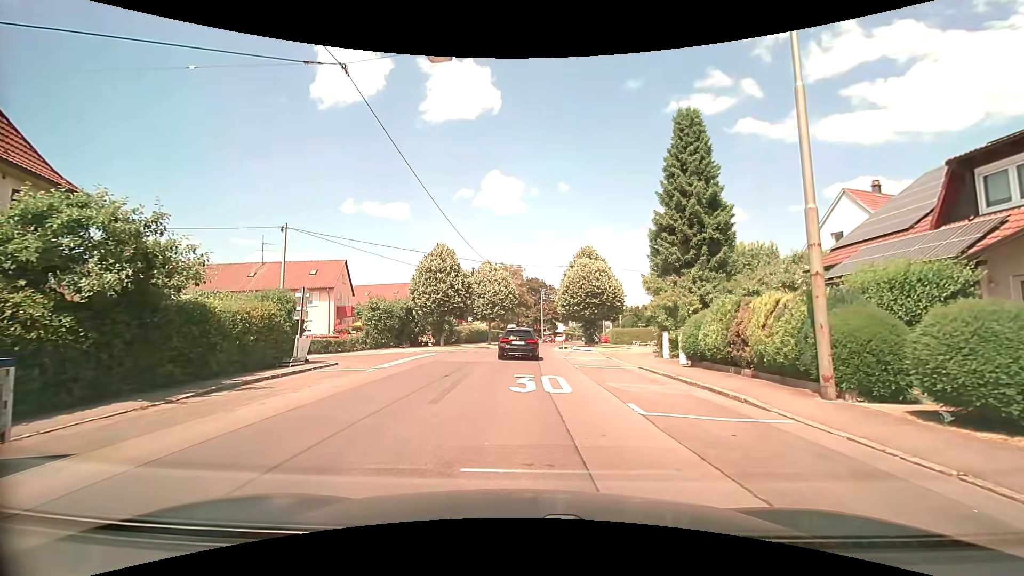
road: residential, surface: asphalt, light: Day
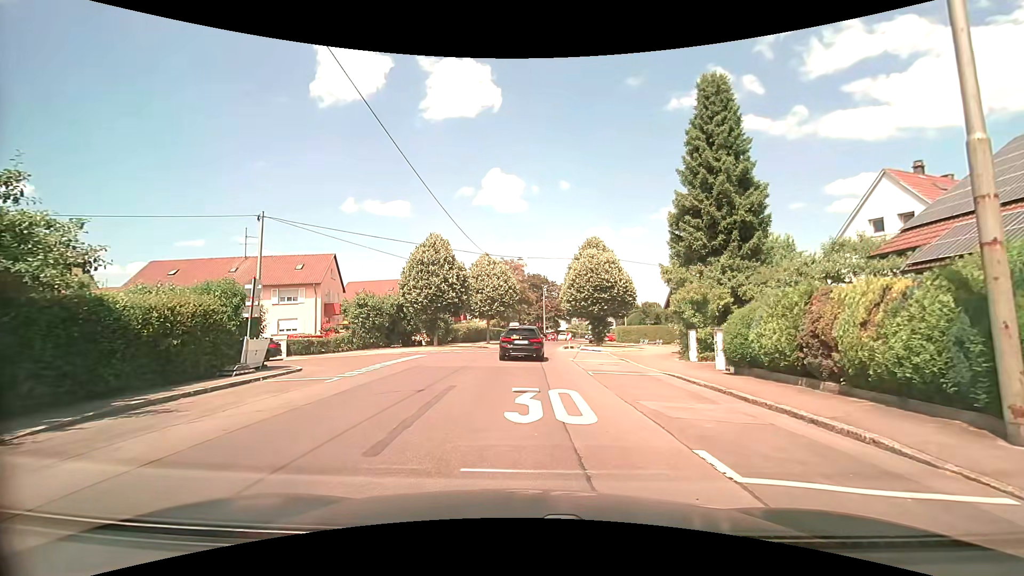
(0.0, +3.6) m; -1°
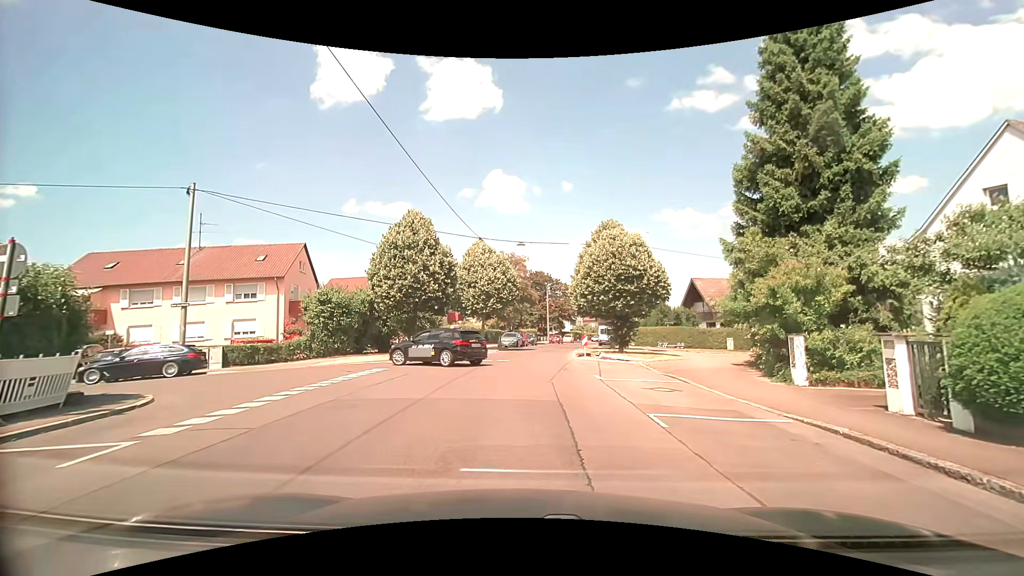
(-0.1, +7.6) m; -1°
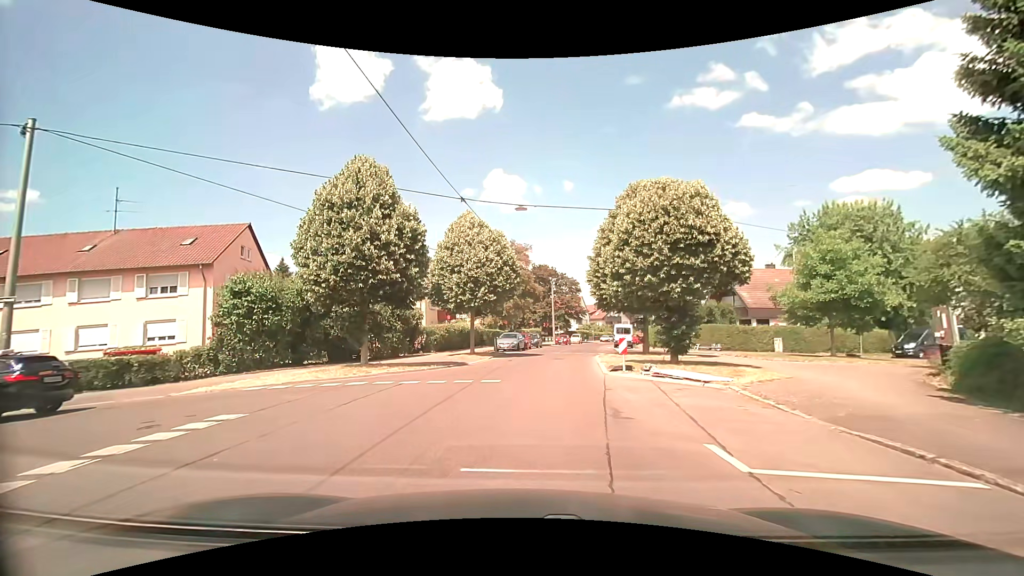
(0.0, +9.5) m; +1°
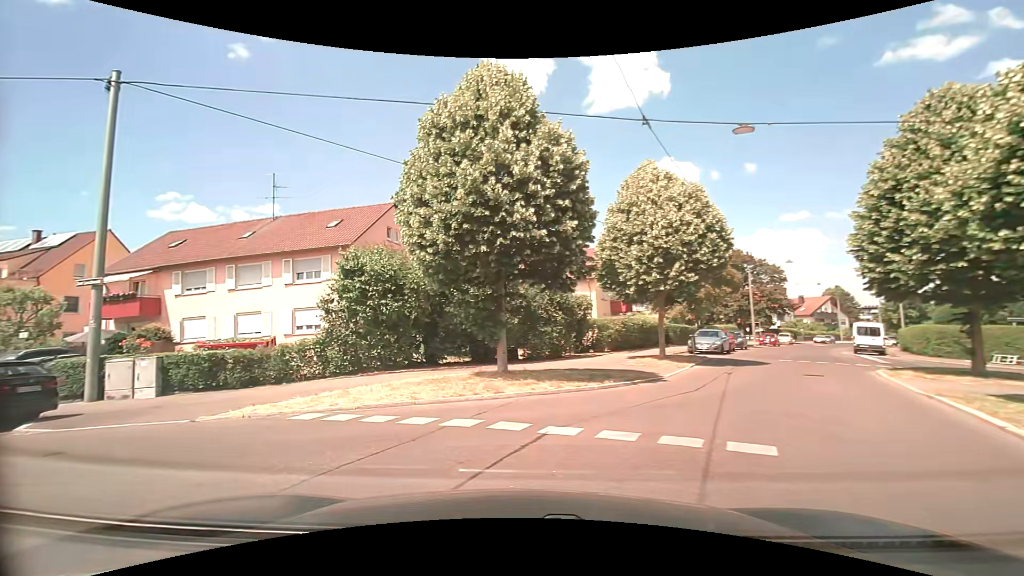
(-0.8, +7.5) m; -20°
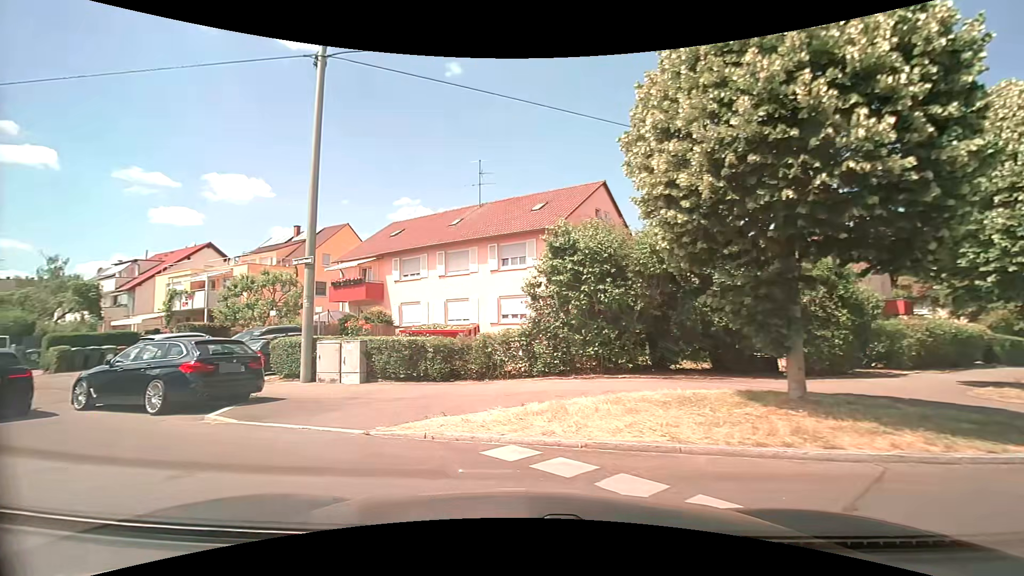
(-0.7, +3.6) m; -25°
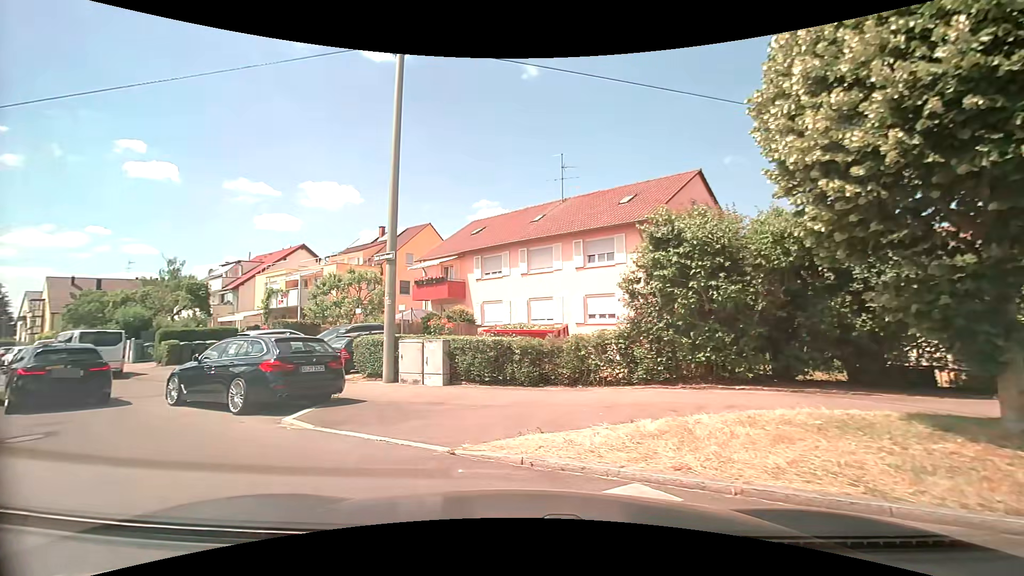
(-0.1, +1.3) m; -9°
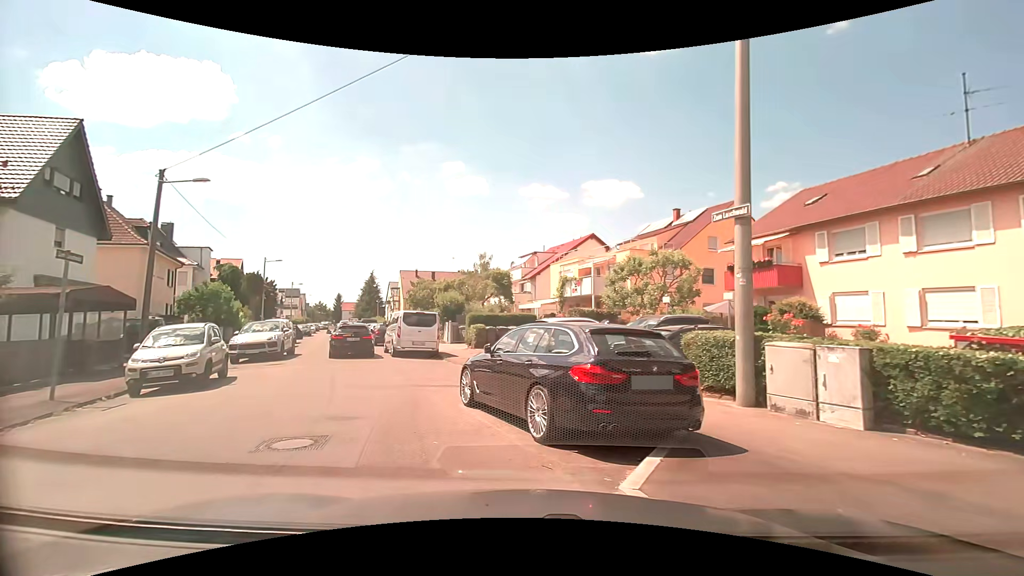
(-1.1, +4.4) m; -30°
